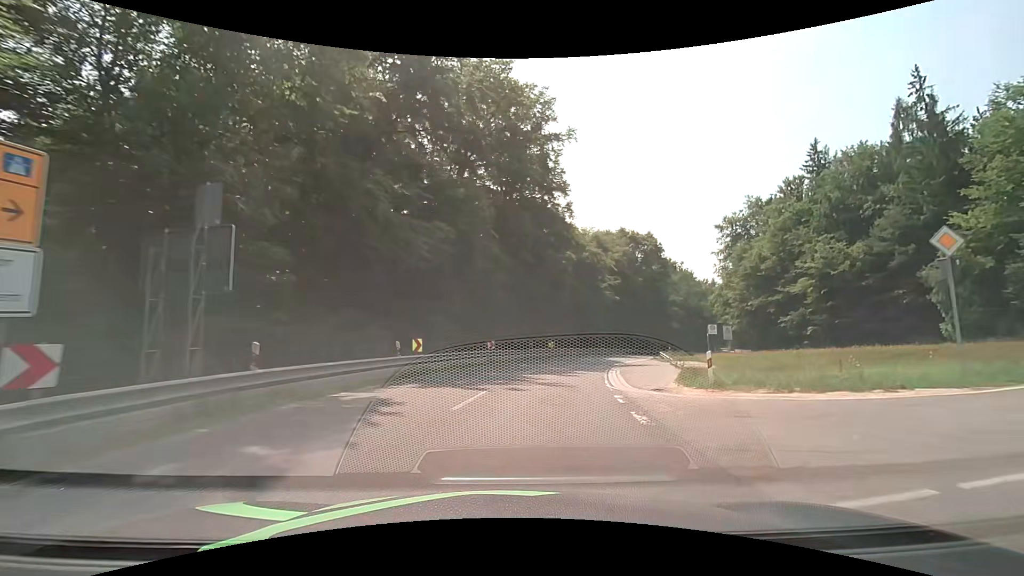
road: secondary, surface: asphalt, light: Day
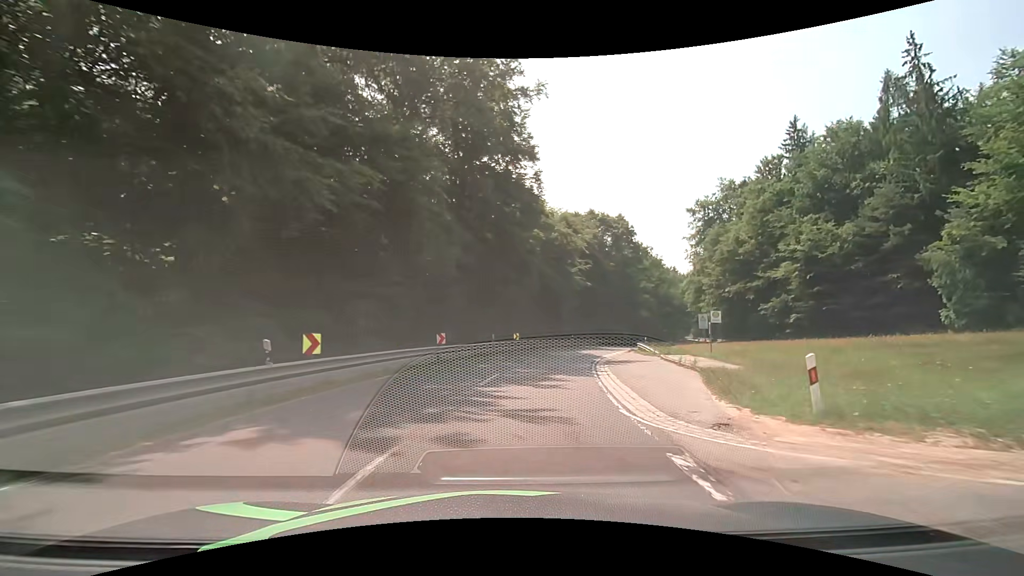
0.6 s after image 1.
(+0.2, +6.9) m; +4°
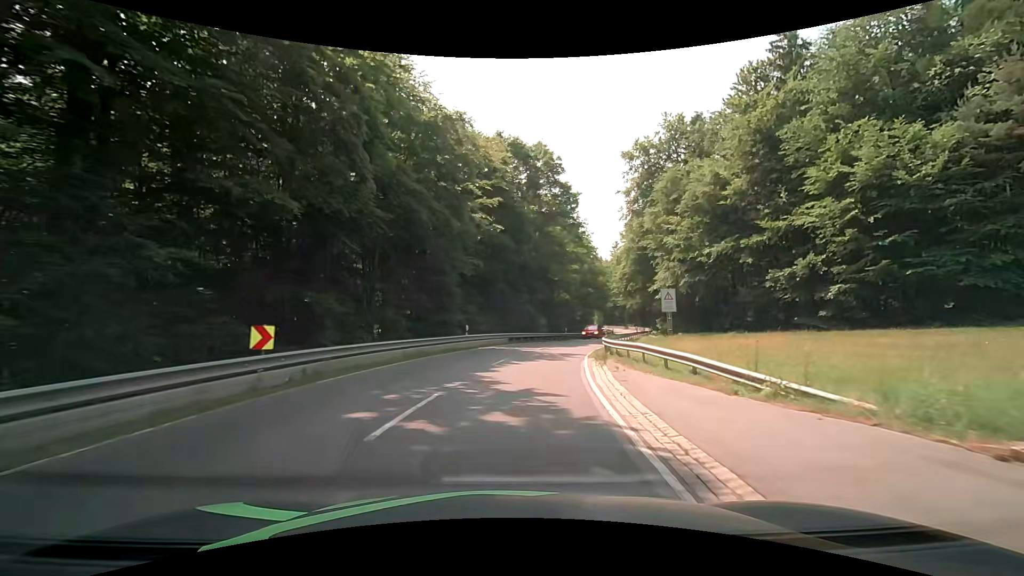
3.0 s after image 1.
(+3.2, +28.5) m; +12°
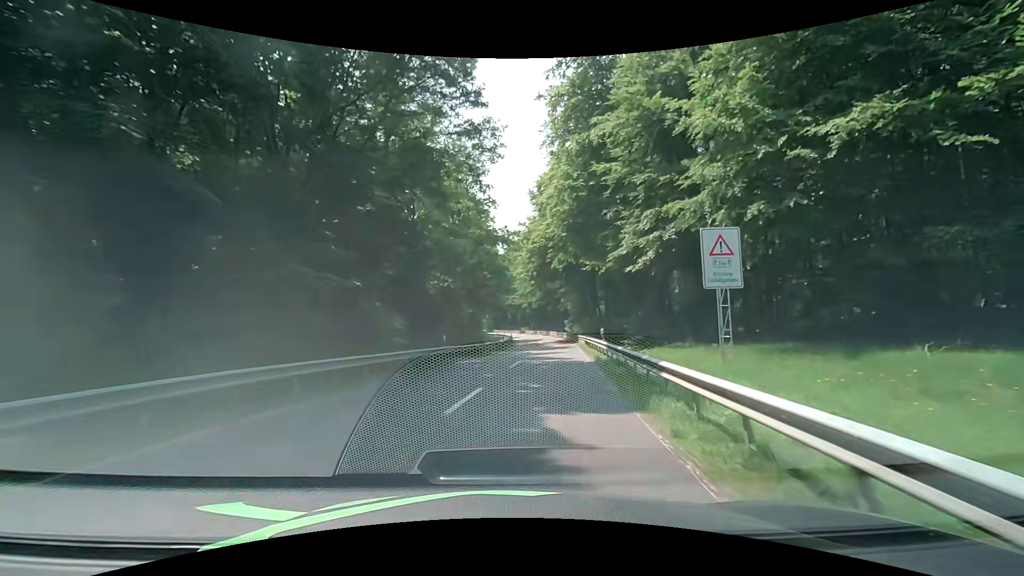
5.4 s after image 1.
(+3.3, +30.5) m; +13°
(0, +10) (+1, +20) (+2, +30) (+3, +40) (+4, +50) (+5, +60) (+6, +70) (+6, +80) (+6, +90) (+5, +100) m
